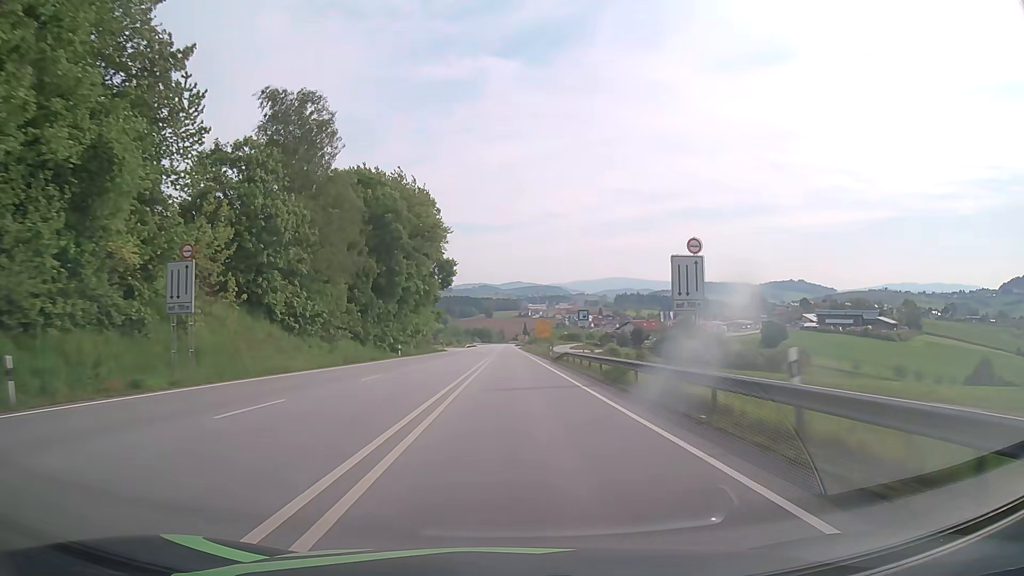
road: primary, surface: asphalt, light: Day
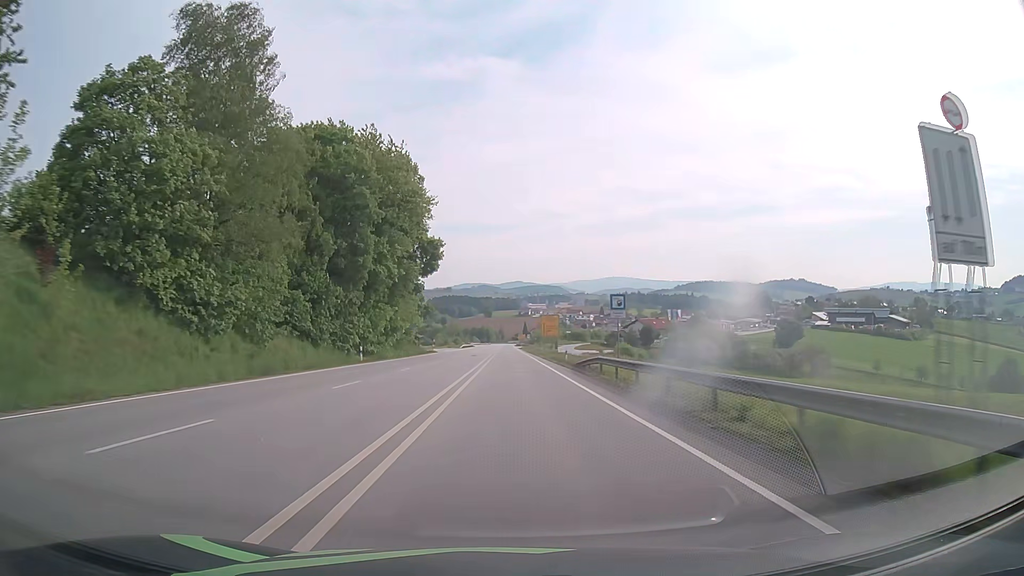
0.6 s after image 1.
(0.0, +16.0) m; 0°
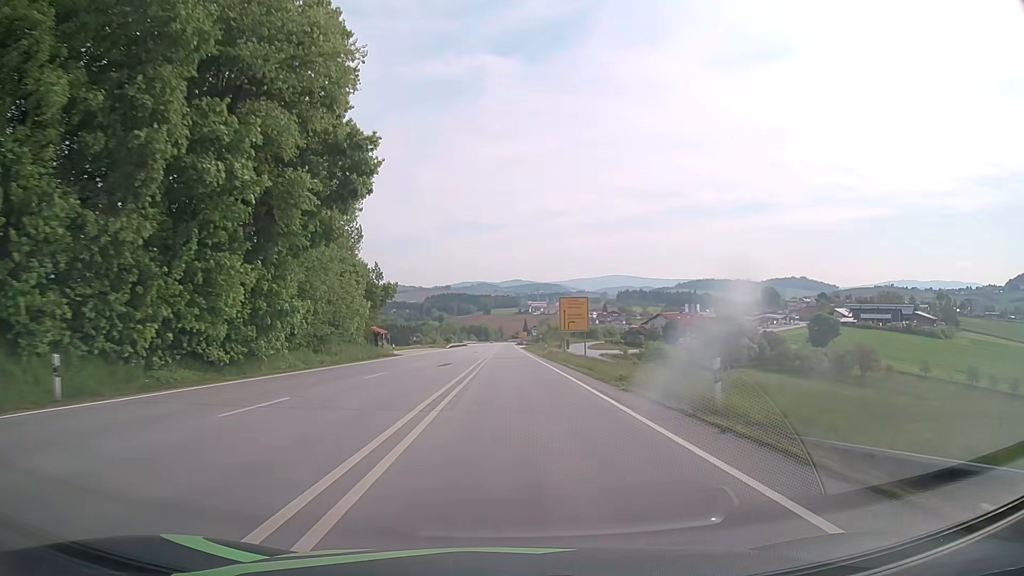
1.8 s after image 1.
(+0.1, +32.0) m; 0°
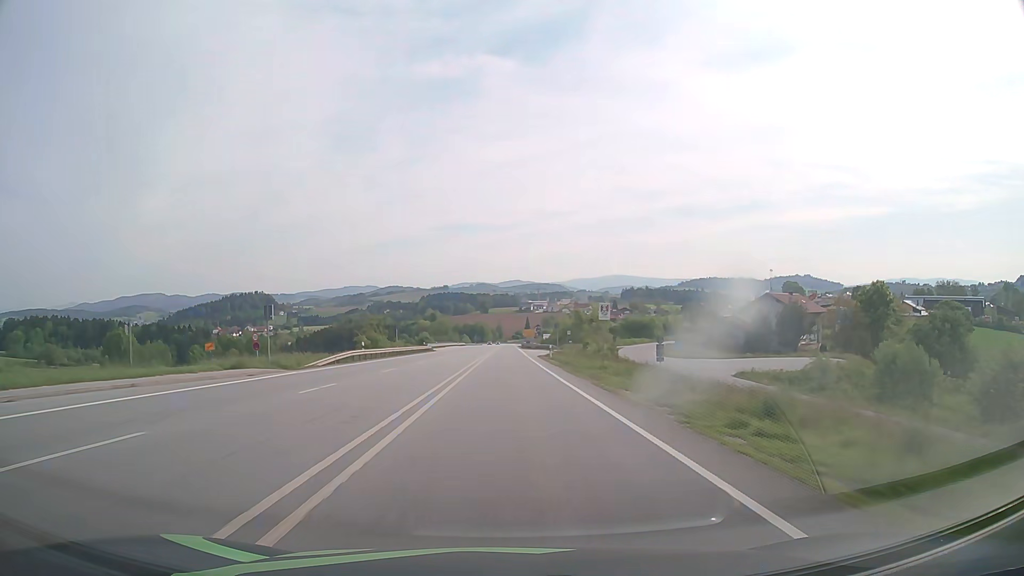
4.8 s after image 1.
(-0.1, +78.4) m; 0°
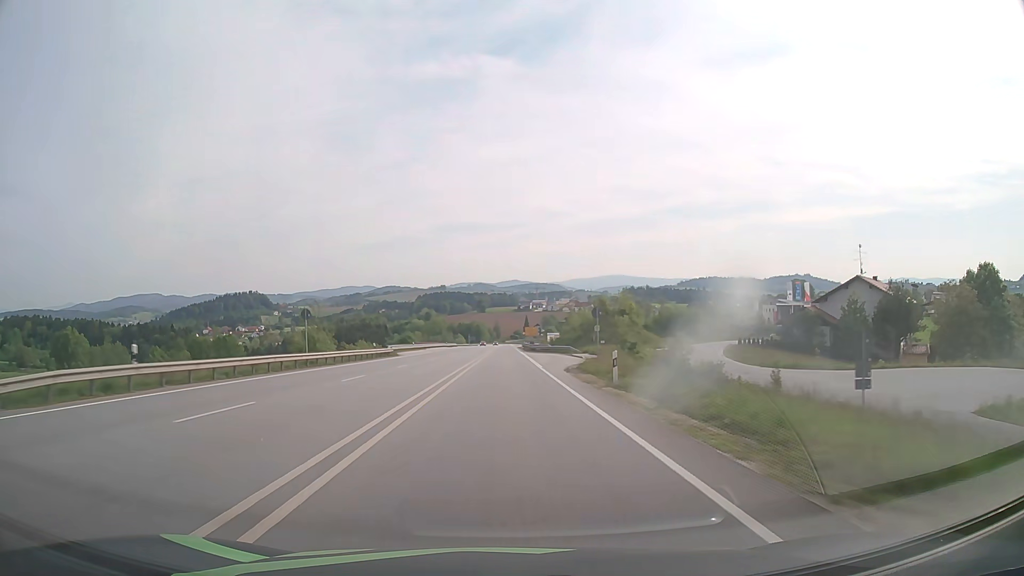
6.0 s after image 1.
(+0.1, +30.7) m; 0°
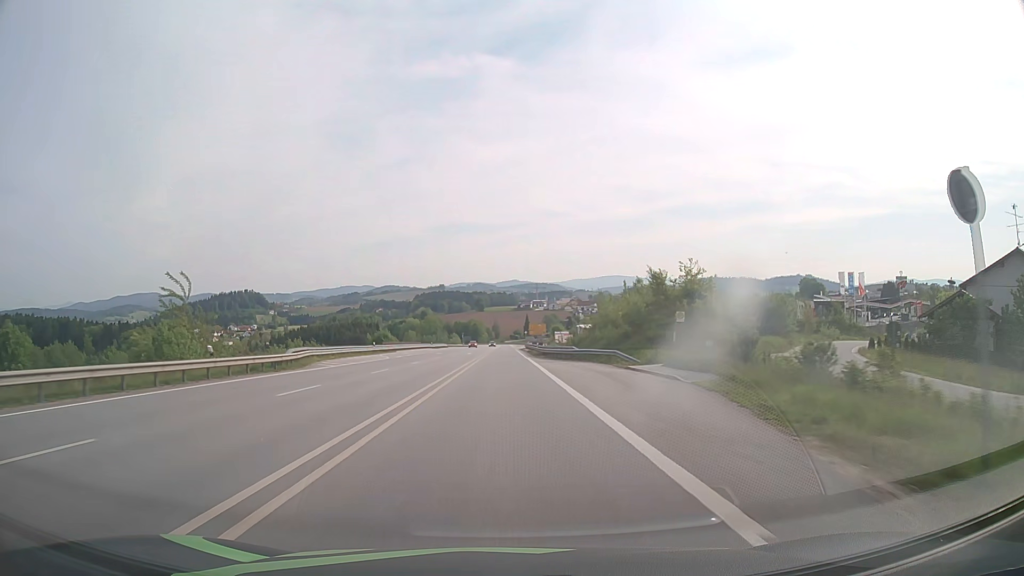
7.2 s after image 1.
(0.0, +30.3) m; 0°
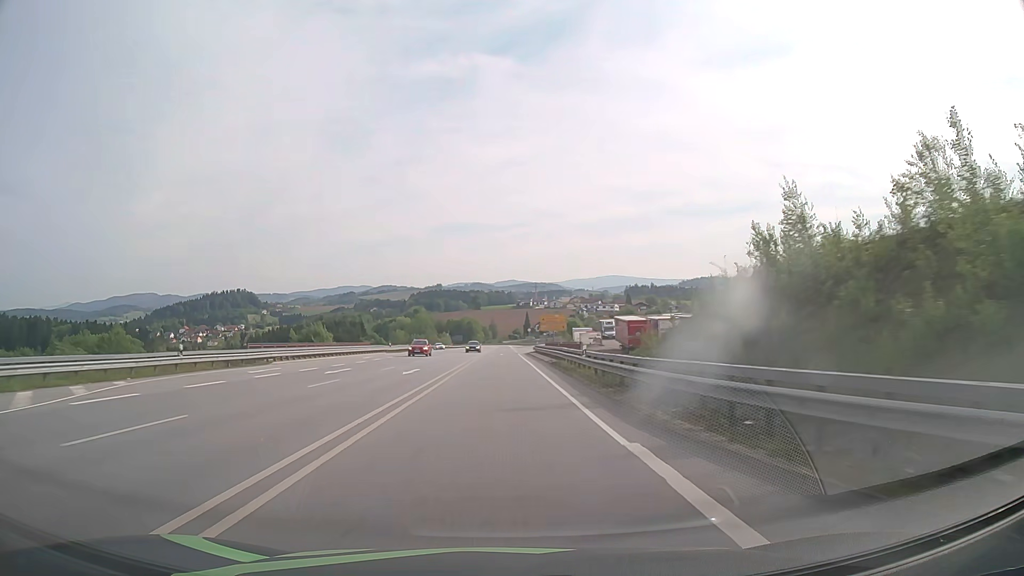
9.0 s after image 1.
(0.0, +44.6) m; 0°
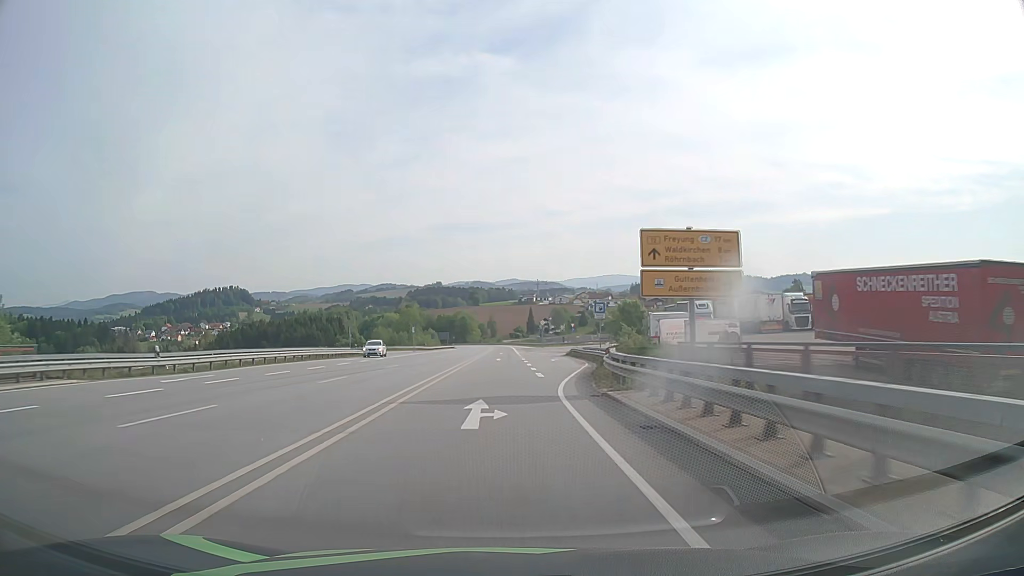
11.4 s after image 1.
(0.0, +58.1) m; 0°
